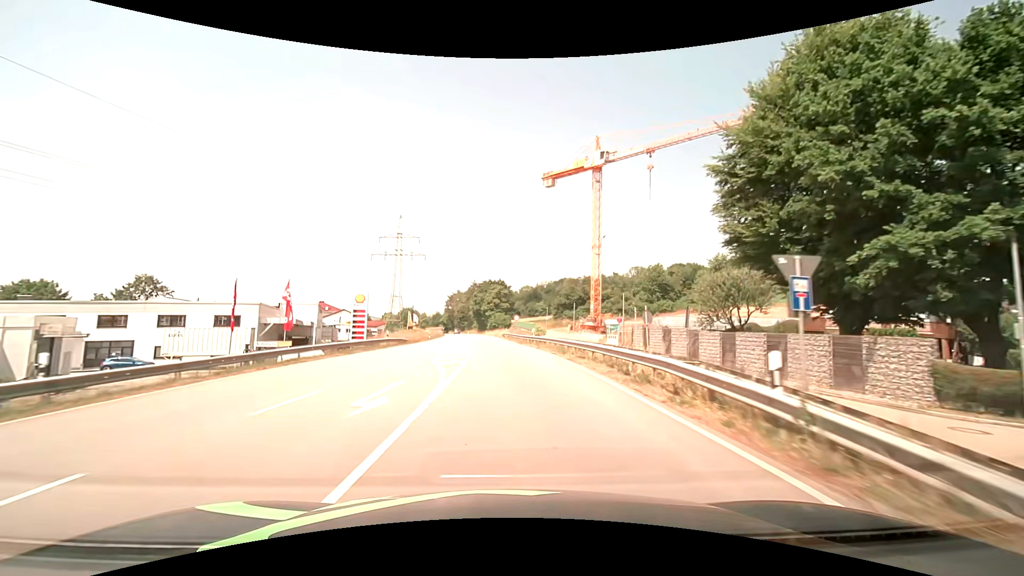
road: primary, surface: asphalt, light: Day
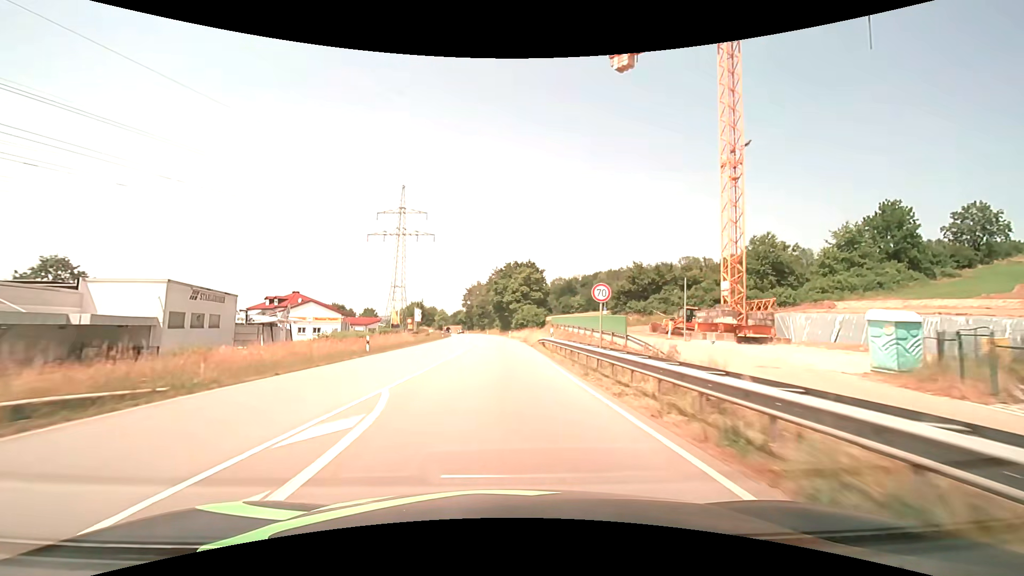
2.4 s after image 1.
(-0.9, +38.6) m; -3°
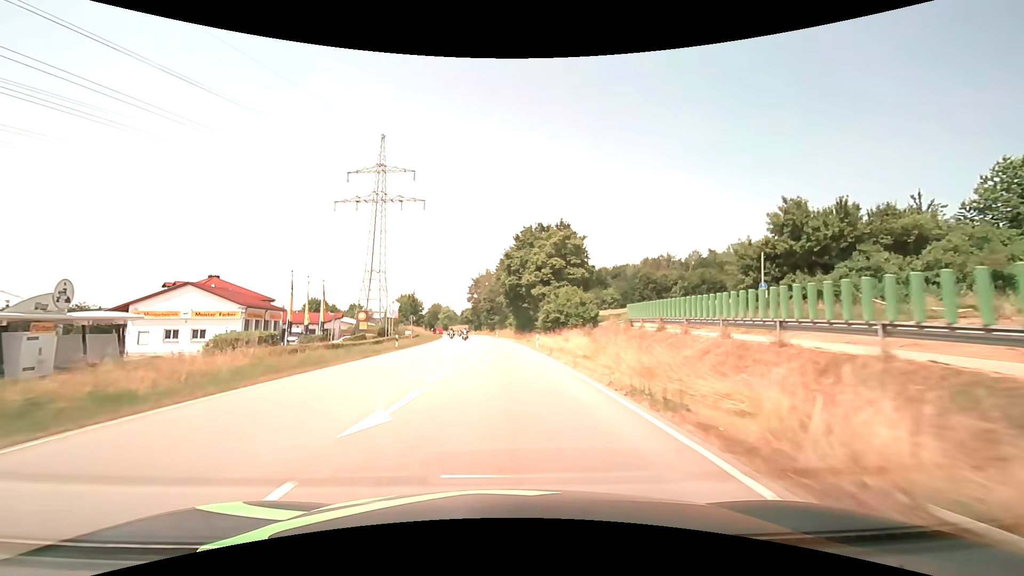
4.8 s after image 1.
(-0.7, +38.8) m; -2°
(0, +10) (0, +20) (0, +30) (-1, +40) (-1, +50) (-1, +60) (-2, +70) (-3, +80) (-4, +90) (-5, +100) m
